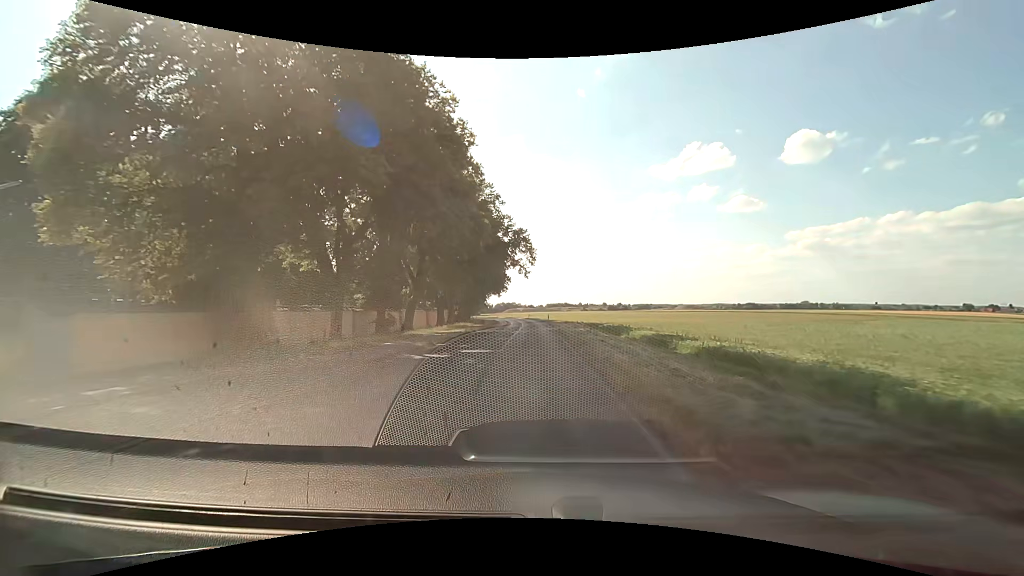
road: unclassified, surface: asphalt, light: Day
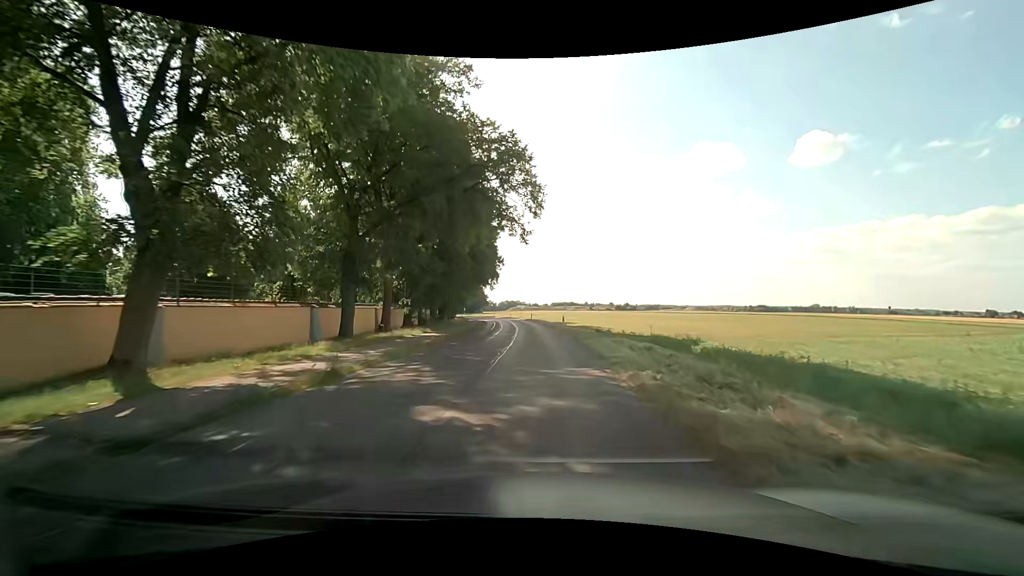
(-0.1, +27.1) m; -1°
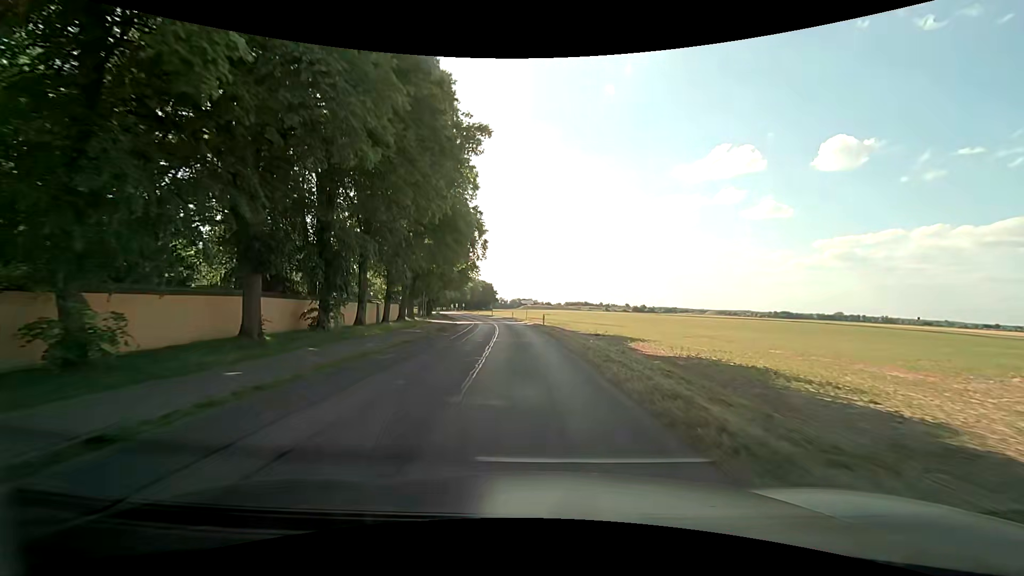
(-0.3, +36.0) m; -2°
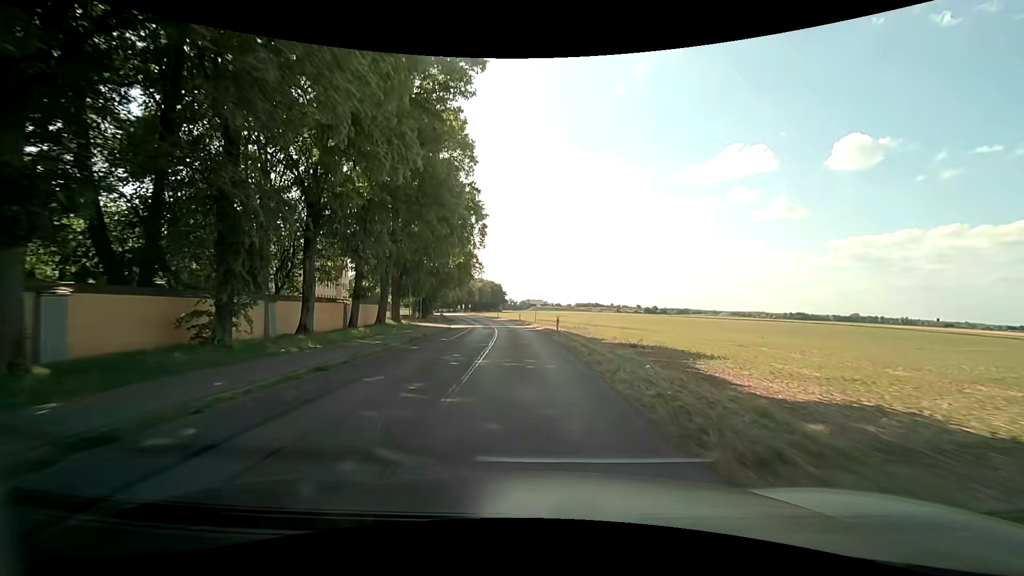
(-0.1, +9.0) m; -1°
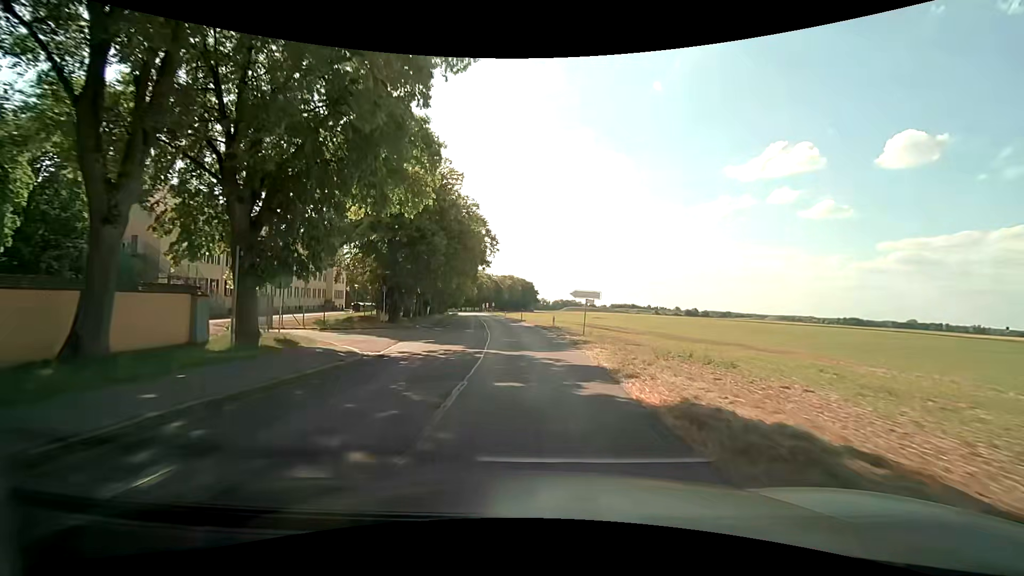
(-0.8, +26.9) m; -3°
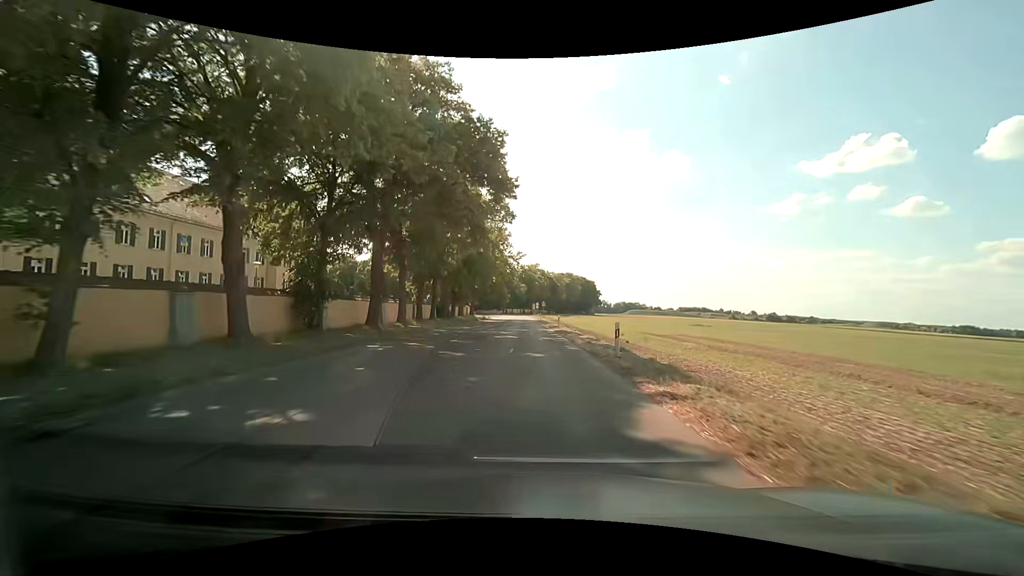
(-2.4, +44.6) m; -6°
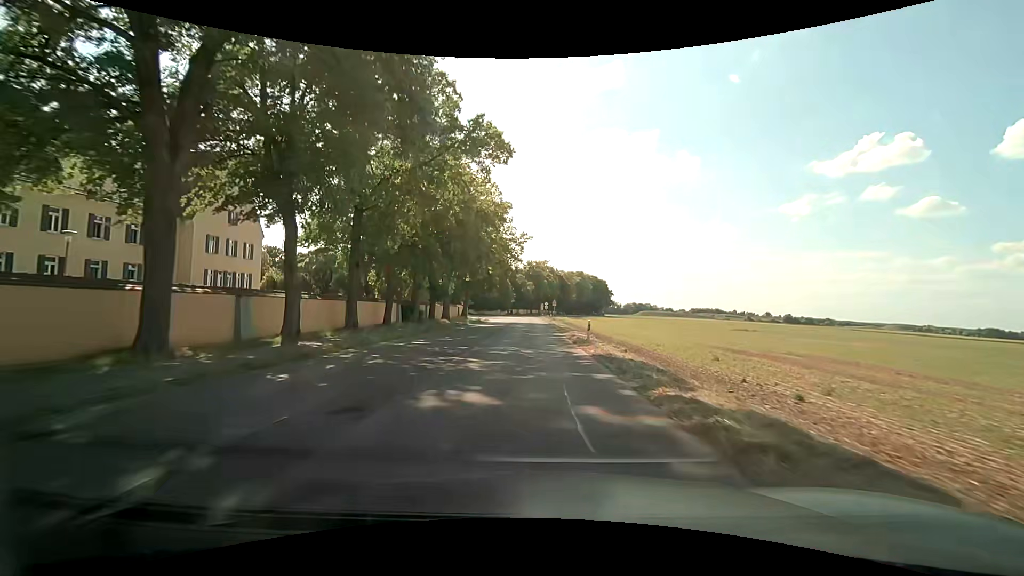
(-0.3, +17.8) m; -1°
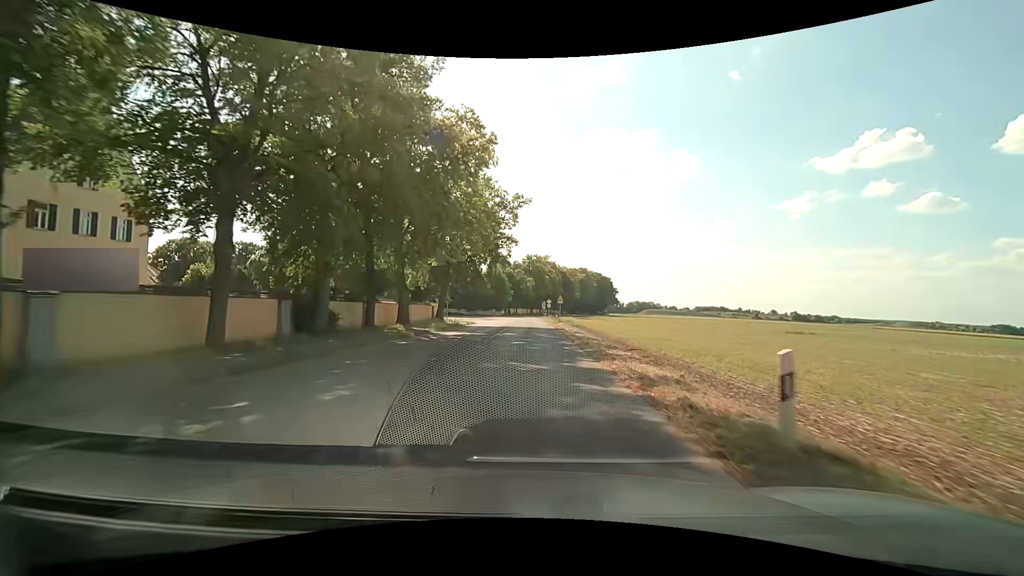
(0.0, +17.8) m; -1°
(0, +10) (0, +20) (0, +30) (0, +40) (0, +50) (0, +60) (0, +70) (0, +80) (0, +90) (-1, +100) m
